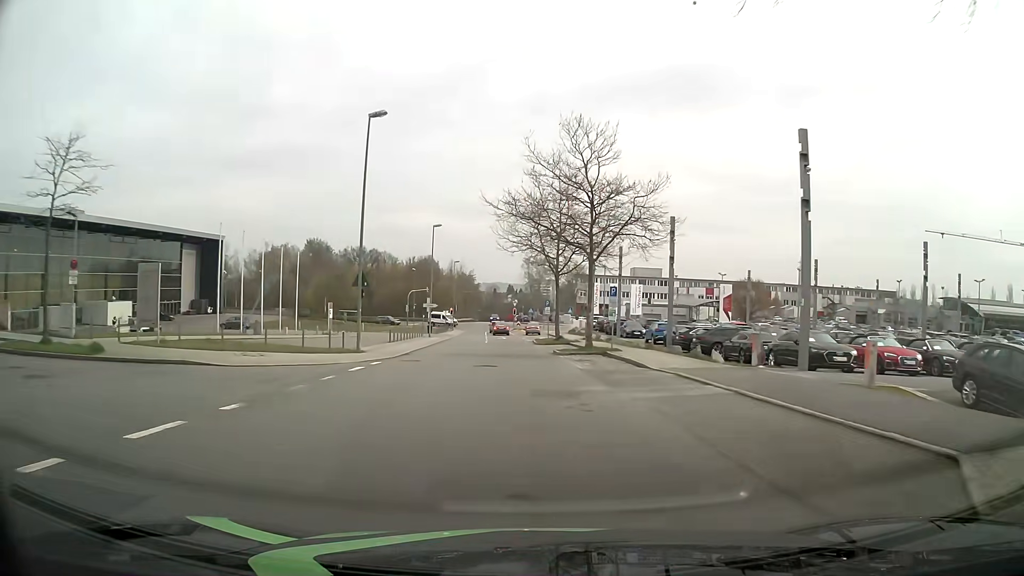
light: Day
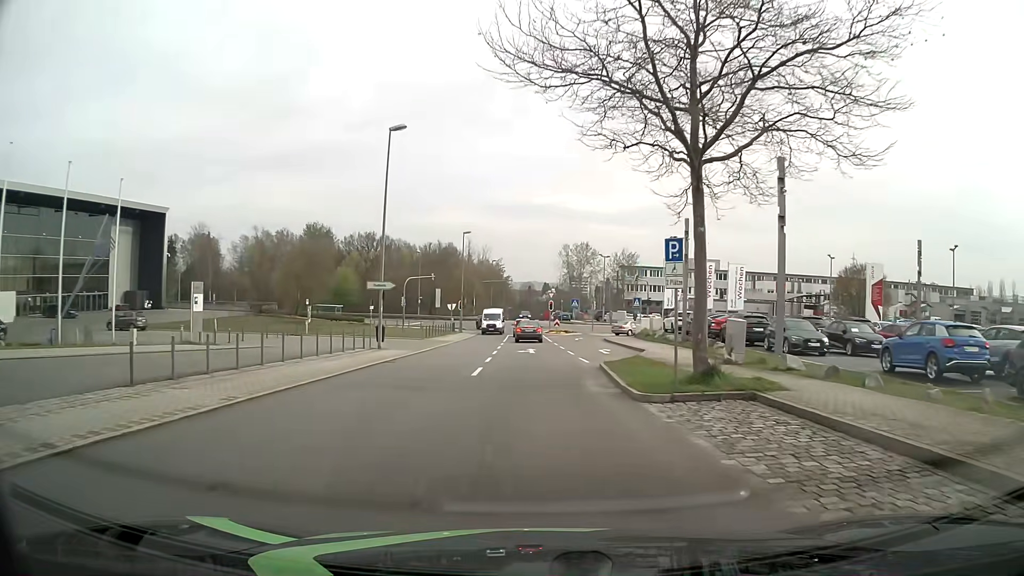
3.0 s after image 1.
(-0.8, +31.0) m; -4°
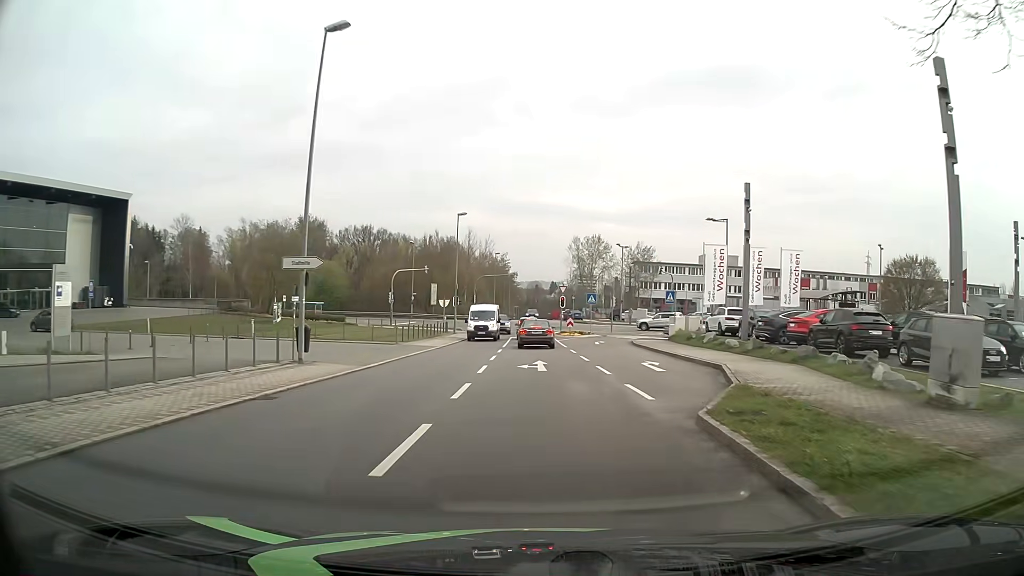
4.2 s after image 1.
(+0.1, +11.2) m; -1°
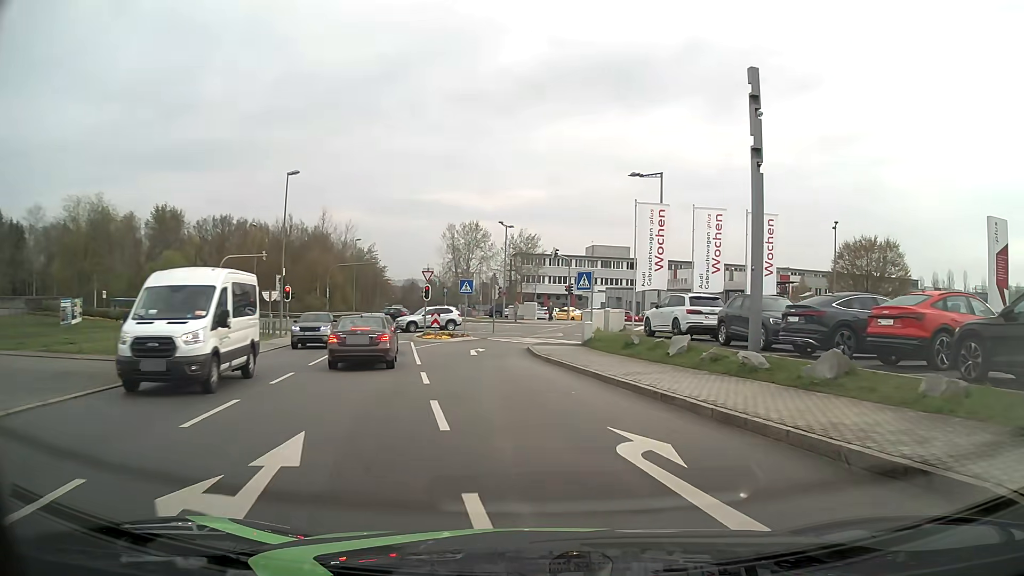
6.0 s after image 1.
(+1.4, +15.5) m; +12°
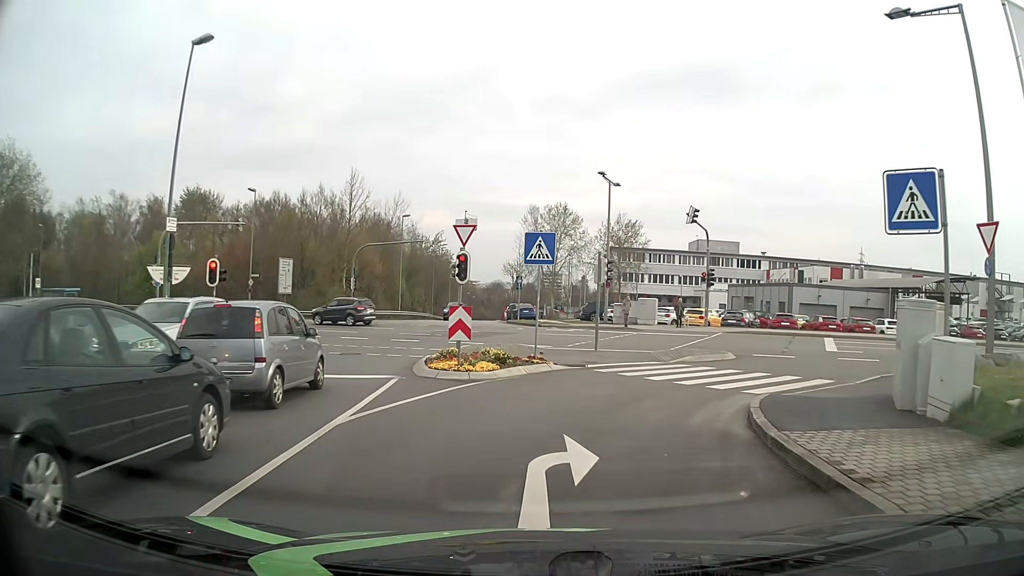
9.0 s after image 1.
(-1.7, +21.9) m; -8°
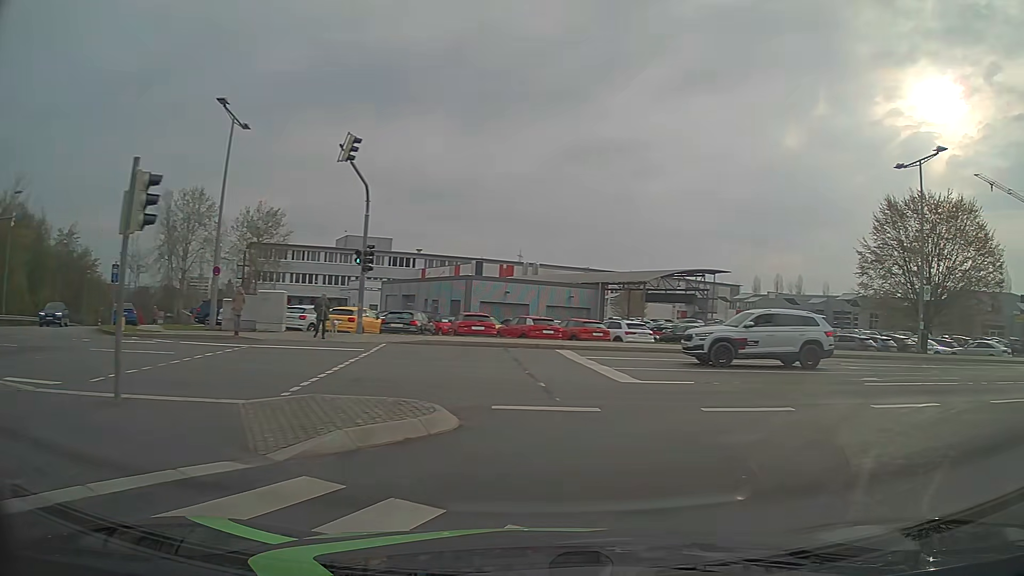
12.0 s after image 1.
(+2.2, +13.6) m; +31°
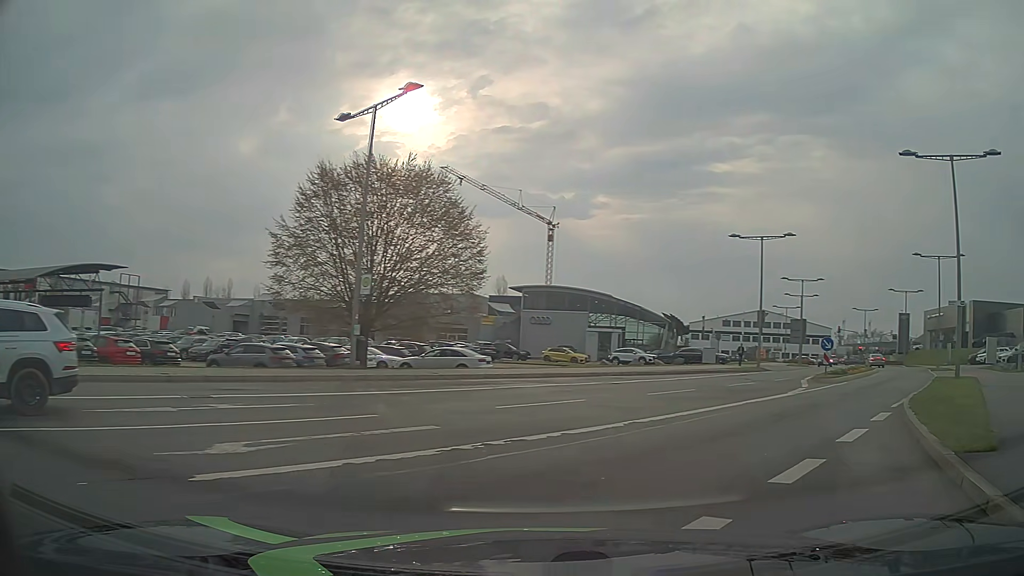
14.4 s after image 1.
(+4.0, +8.8) m; +47°
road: secondary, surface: asphalt
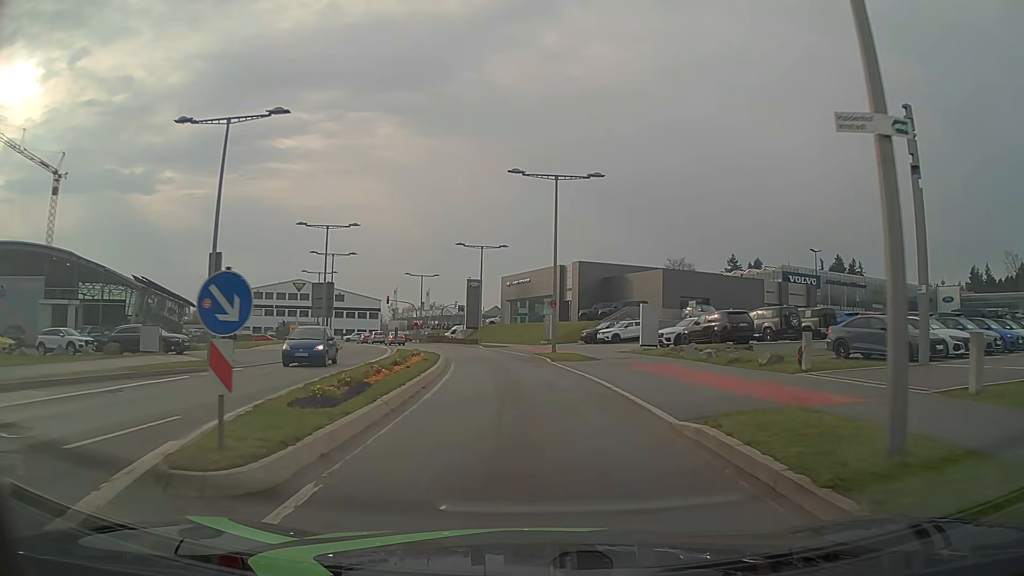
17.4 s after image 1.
(+10.0, +20.5) m; +38°
(0, +10) (0, +20) (-1, +30) (-3, +40) (-6, +49) (-10, +59) (-13, +68) (-17, +77) (-21, +87) (-25, +96) m
